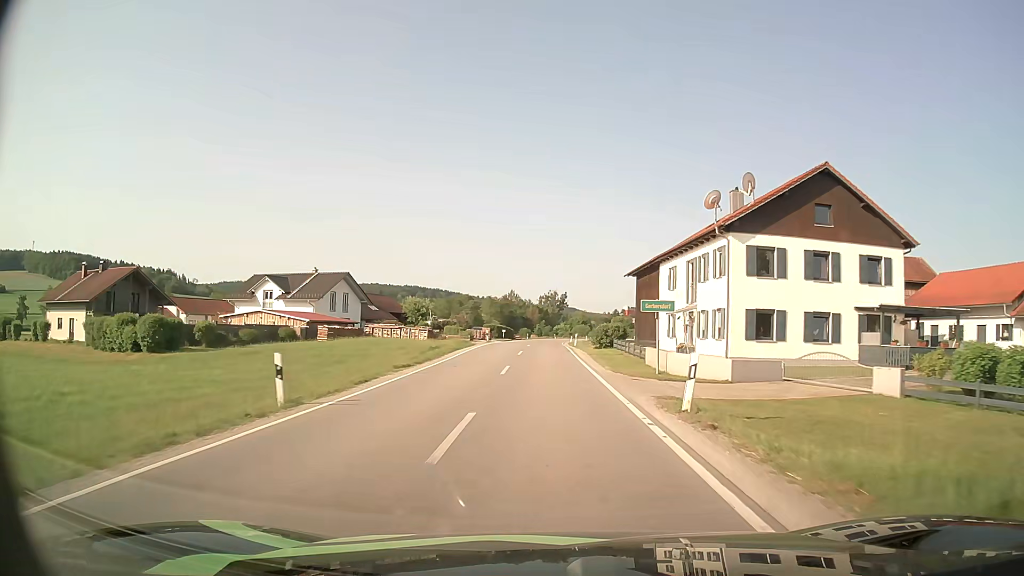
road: secondary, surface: asphalt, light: Day
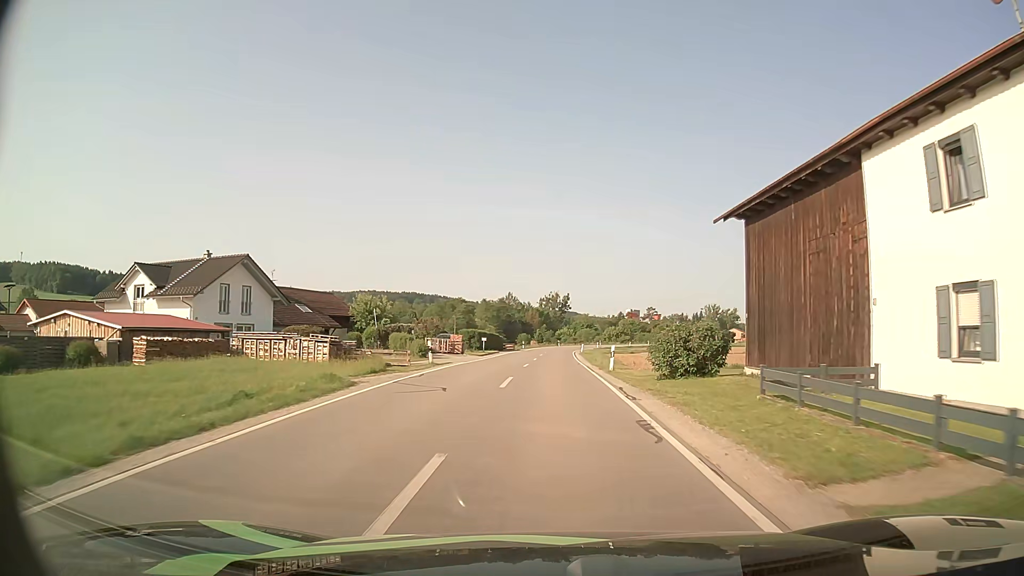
(-0.2, +27.7) m; 0°
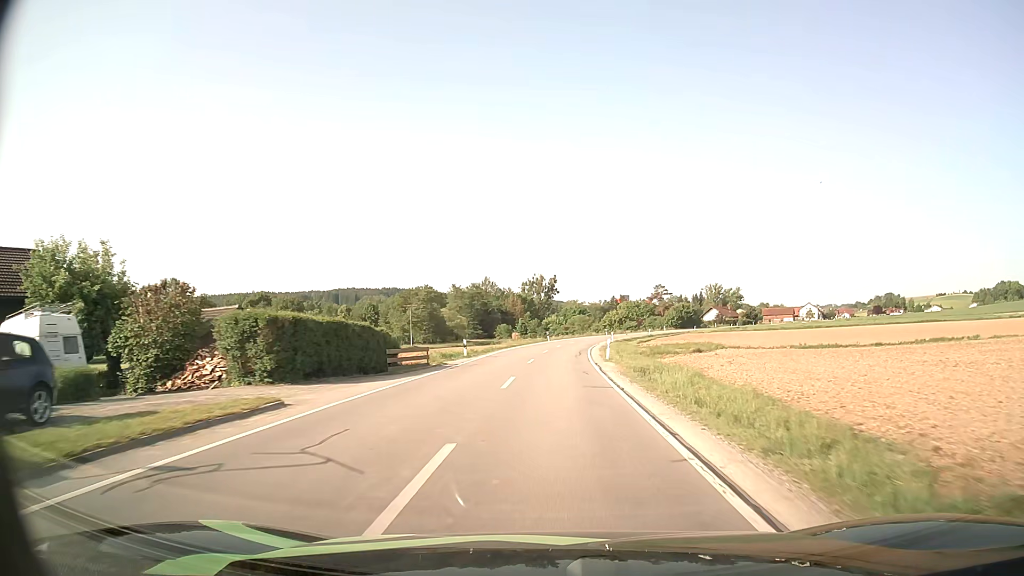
(+0.3, +47.4) m; +1°
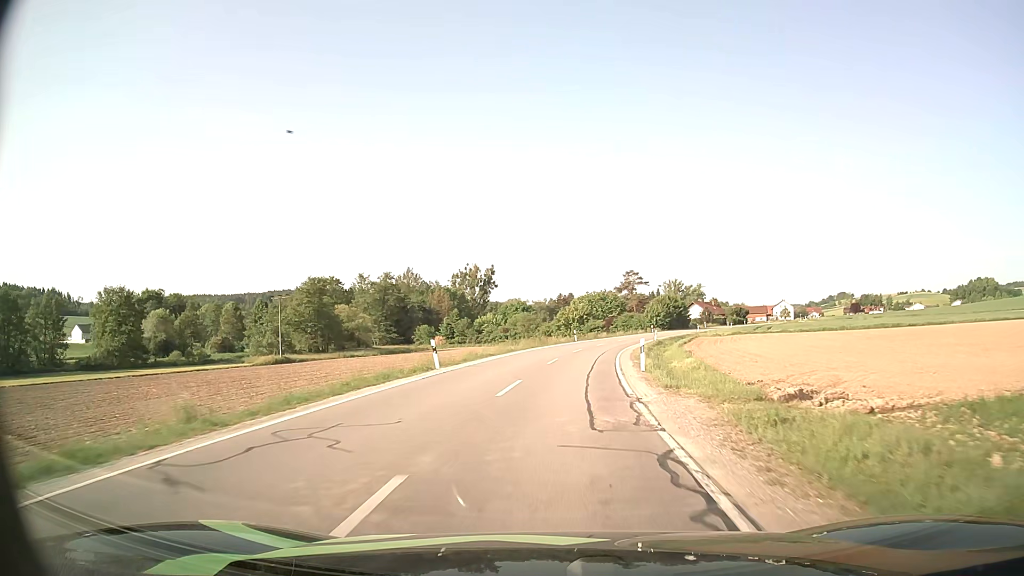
(+1.6, +50.0) m; +5°
(0, +10) (+1, +20) (+2, +30) (+3, +40) (+5, +50) (+7, +59) (+10, +69) (+12, +79) (+16, +88) (+19, +98) m
